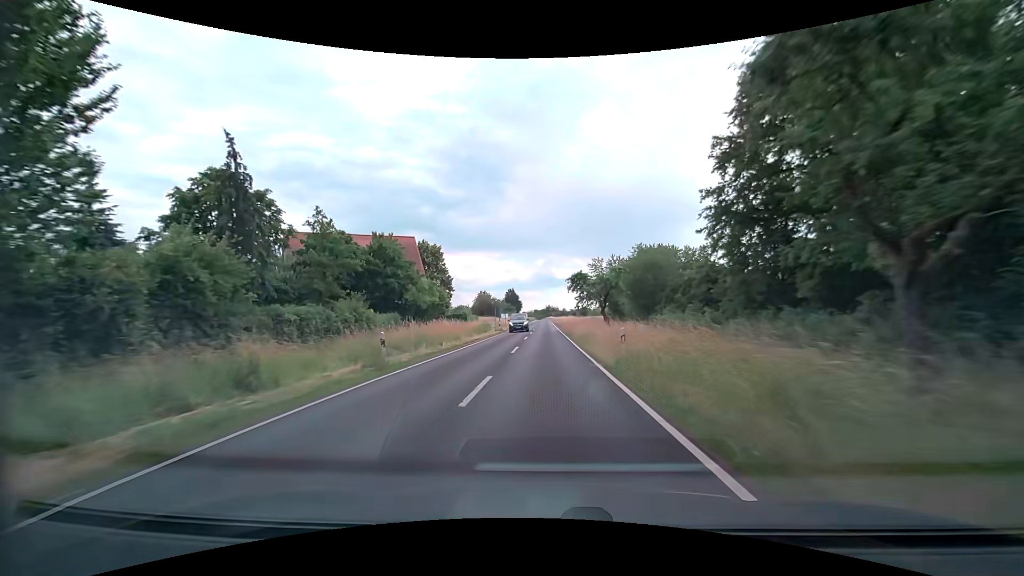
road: secondary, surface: asphalt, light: Day
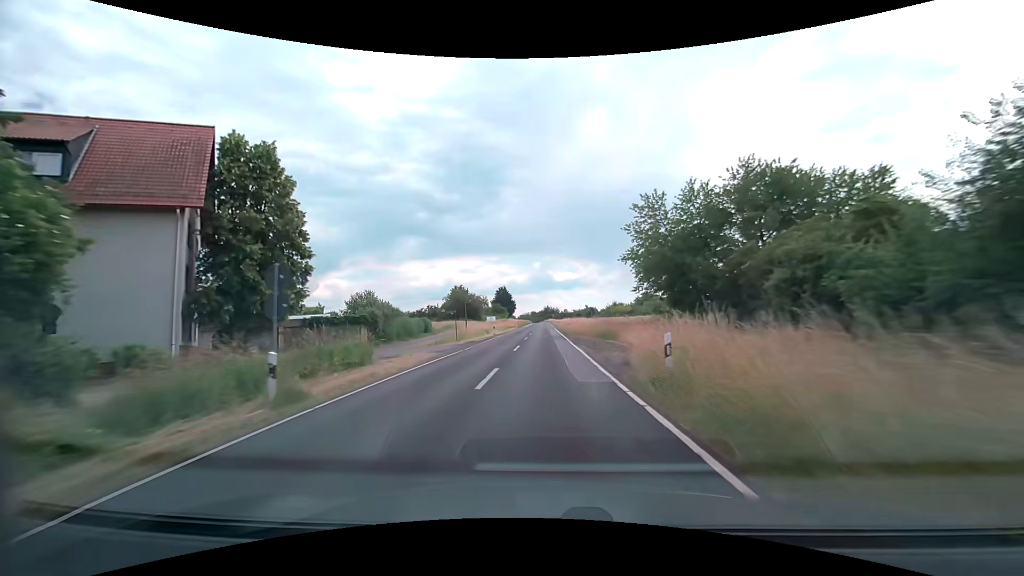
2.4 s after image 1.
(-0.2, +46.1) m; 0°
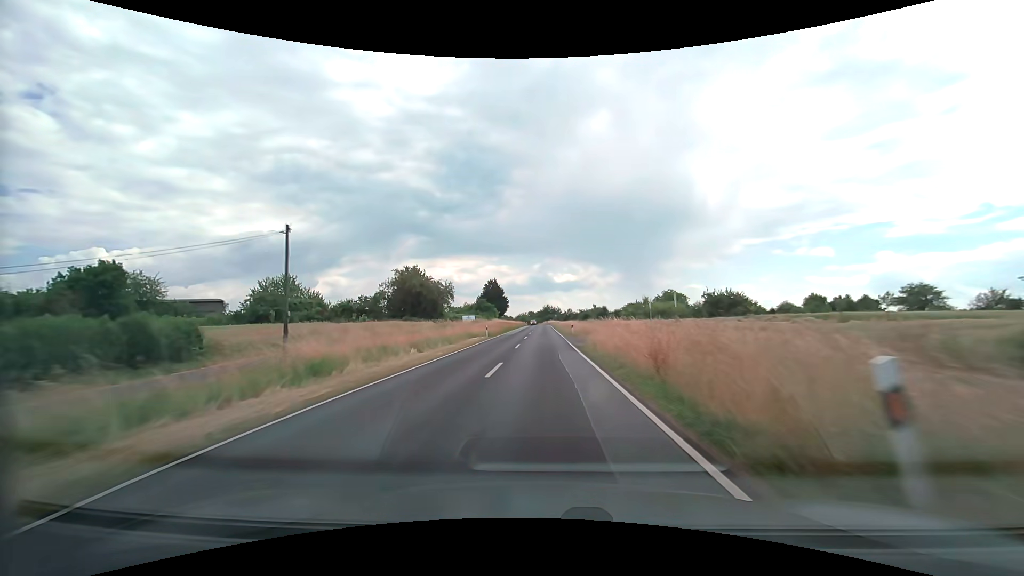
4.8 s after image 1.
(+0.1, +46.0) m; 0°
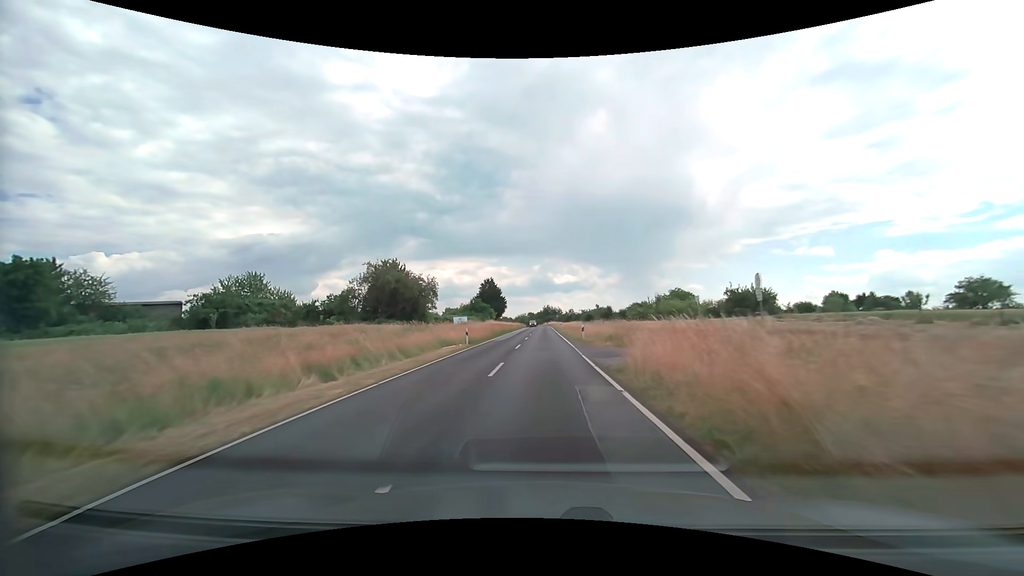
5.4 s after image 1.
(0.0, +11.5) m; 0°
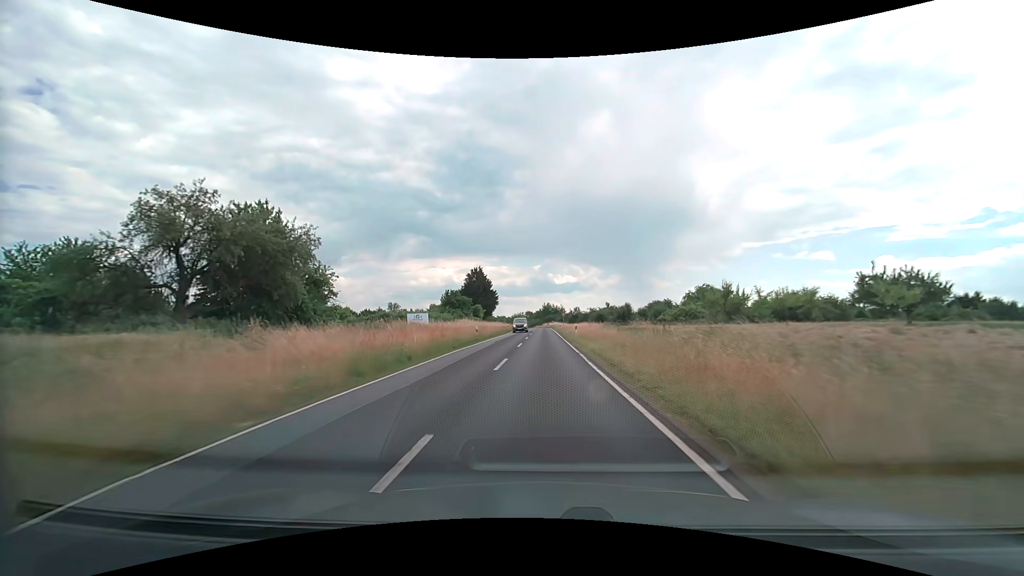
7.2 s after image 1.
(0.0, +34.4) m; 0°
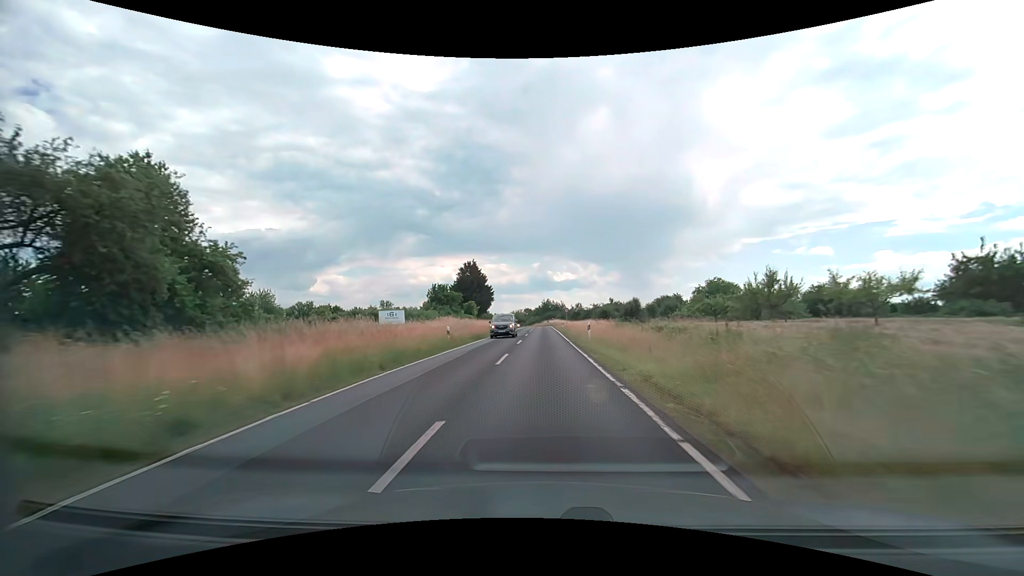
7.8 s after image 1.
(0.0, +11.4) m; 0°
(0, +10) (0, +20) (0, +30) (0, +40) (0, +50) (0, +60) (0, +70) (0, +80) (0, +90) (0, +100) m
